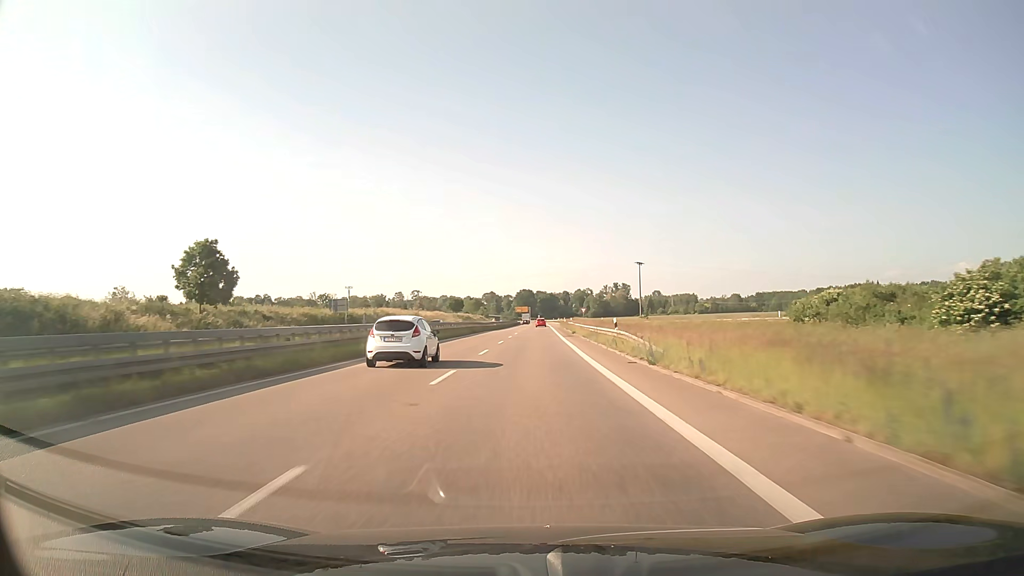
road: trunk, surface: asphalt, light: Day
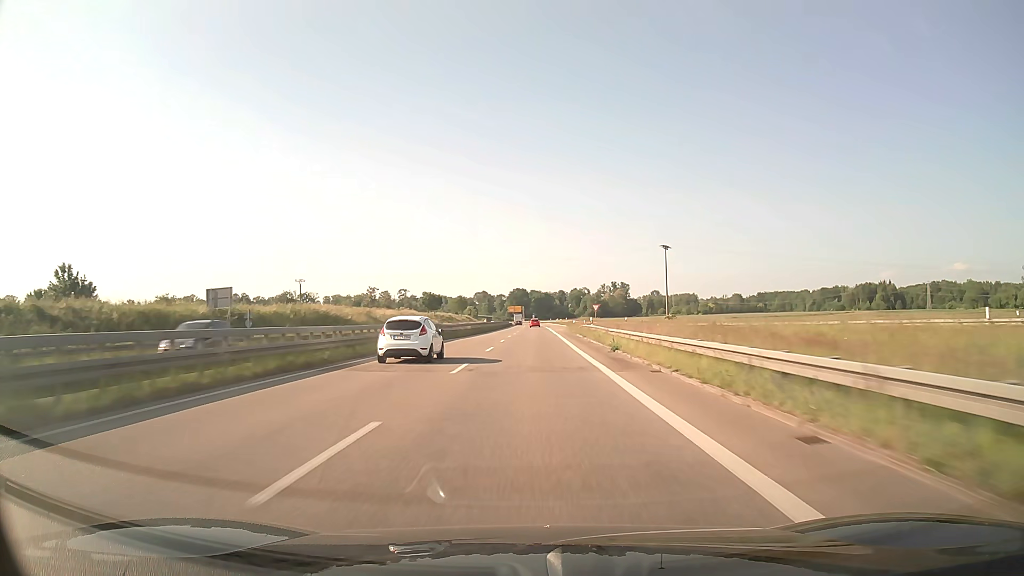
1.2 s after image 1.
(+0.2, +33.2) m; 0°
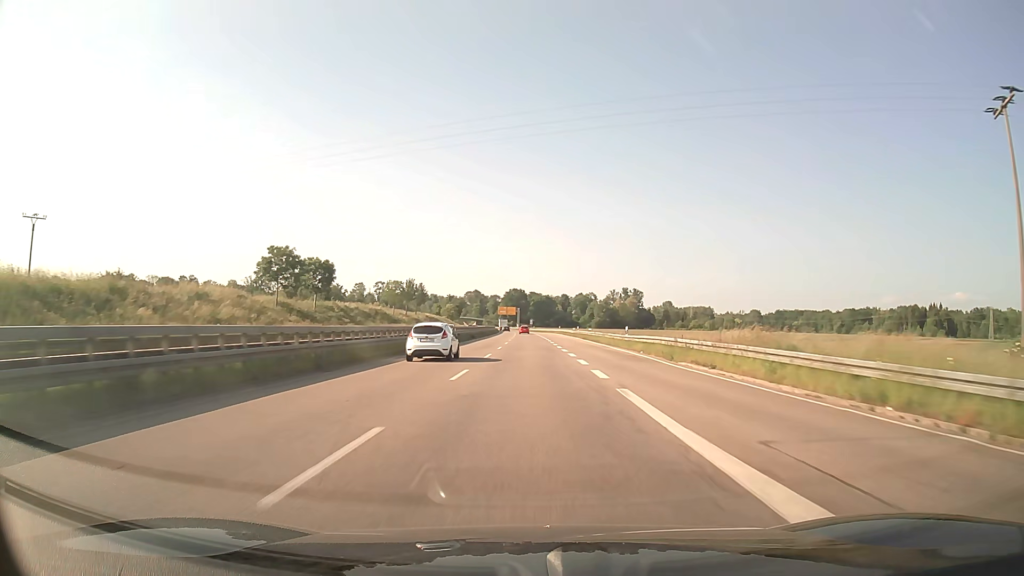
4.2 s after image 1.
(+0.4, +83.5) m; 0°
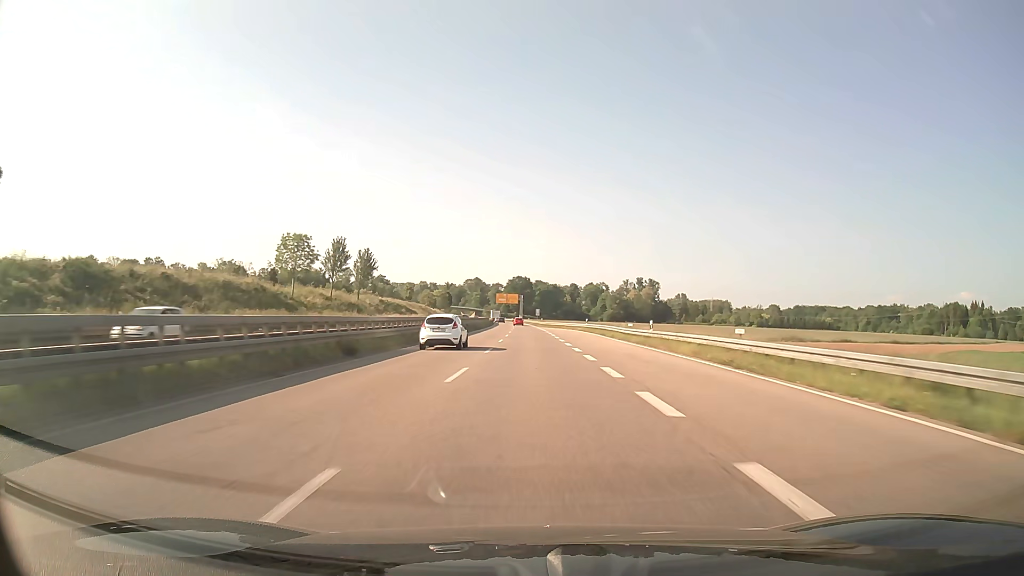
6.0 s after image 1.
(-0.1, +50.4) m; 0°
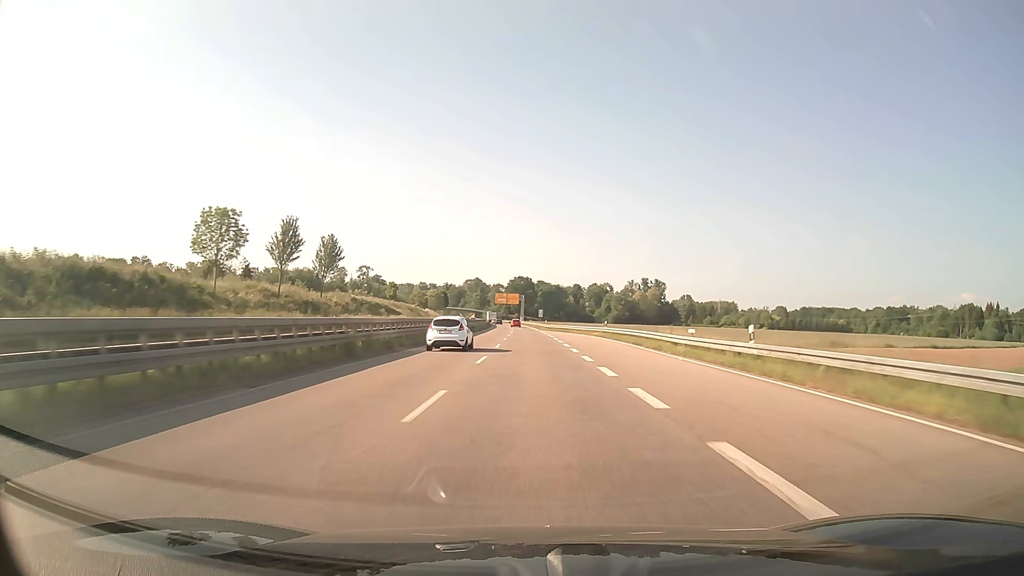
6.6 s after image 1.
(0.0, +16.9) m; 0°
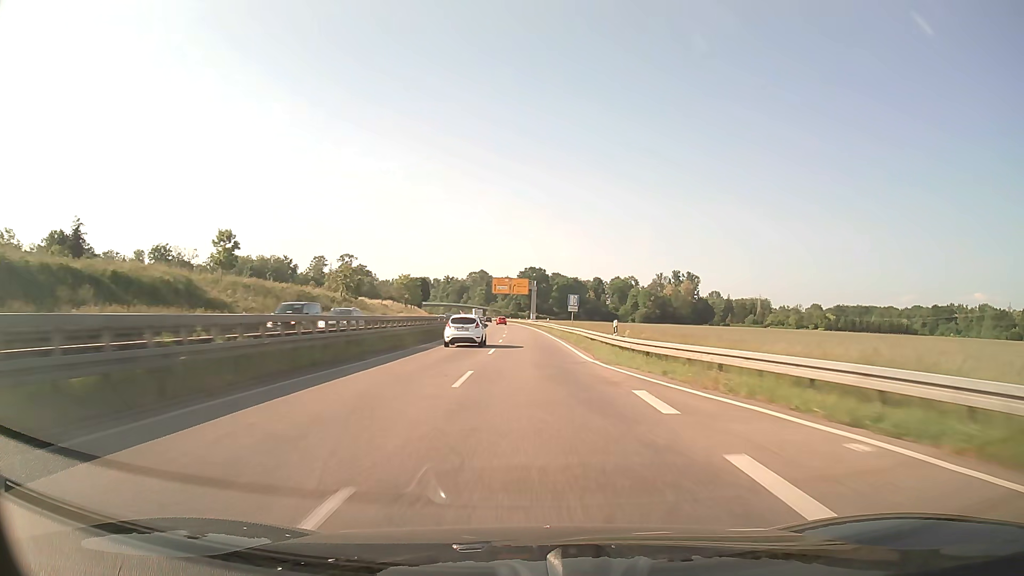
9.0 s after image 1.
(-0.3, +67.0) m; -1°
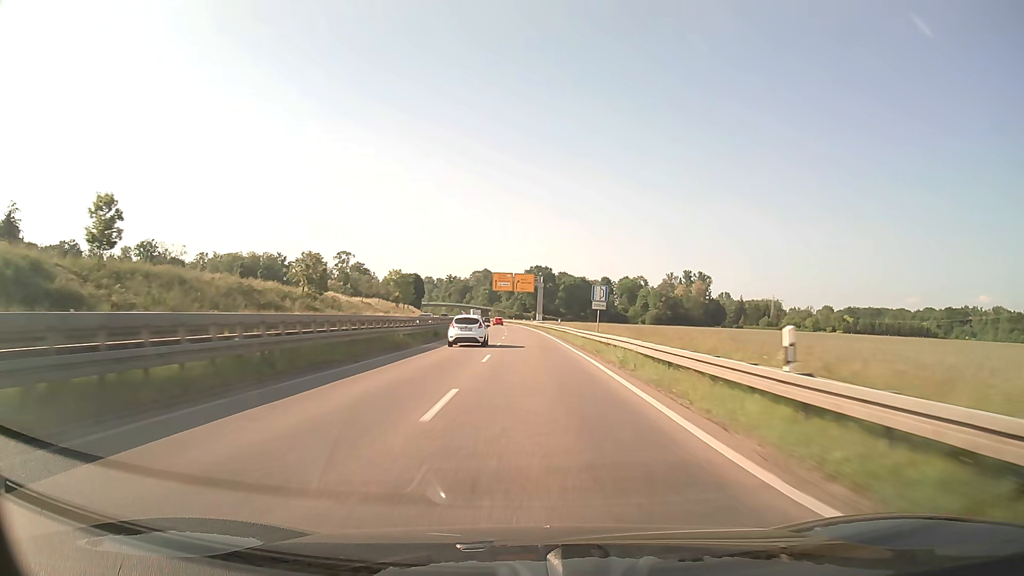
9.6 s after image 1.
(-0.1, +16.3) m; -1°
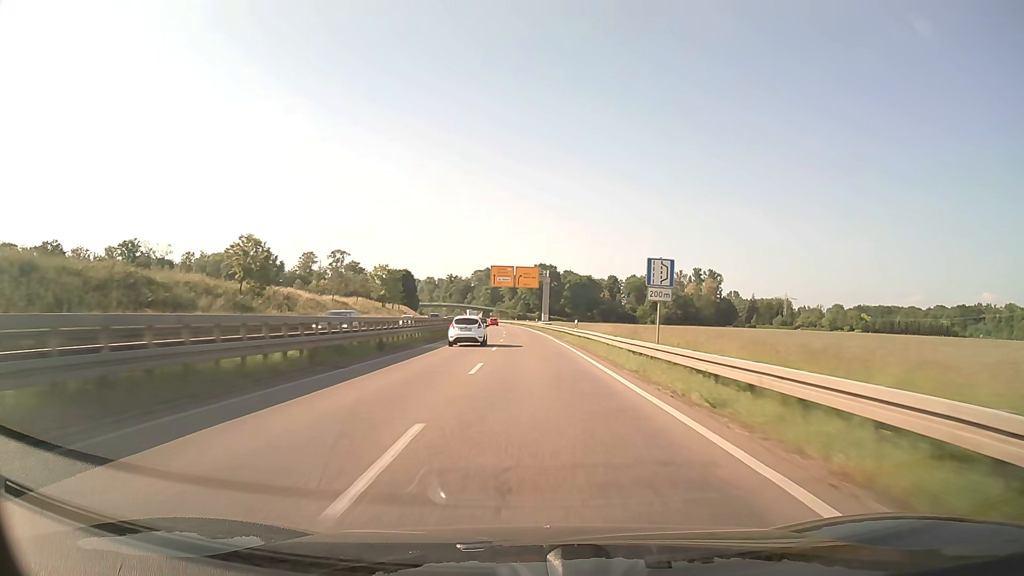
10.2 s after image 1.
(0.0, +16.1) m; 0°
(0, +10) (0, +20) (0, +30) (0, +40) (-1, +50) (-1, +60) (-1, +70) (-2, +80) (-2, +90) (-3, +100) m
